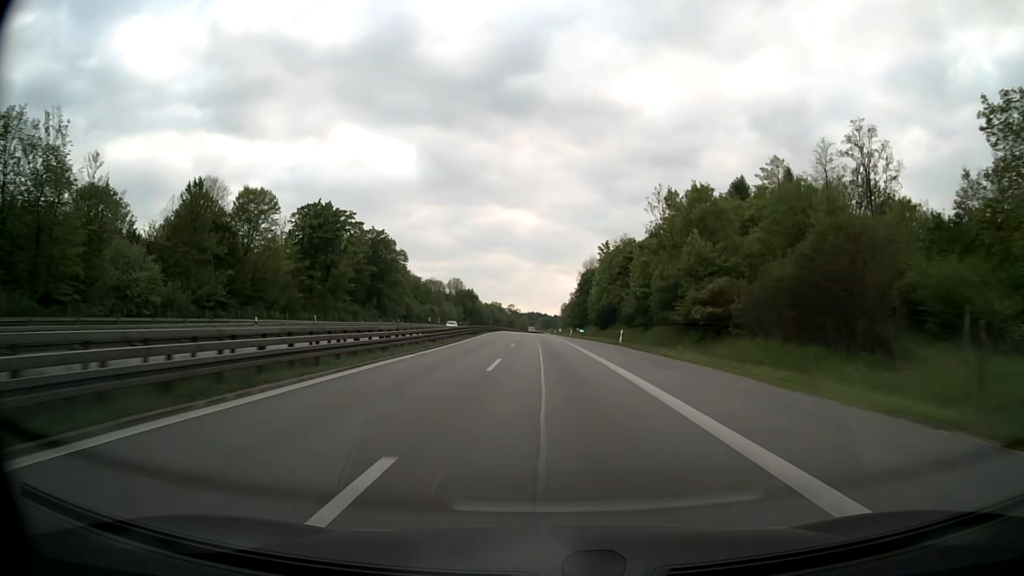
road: motorway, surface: asphalt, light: Day
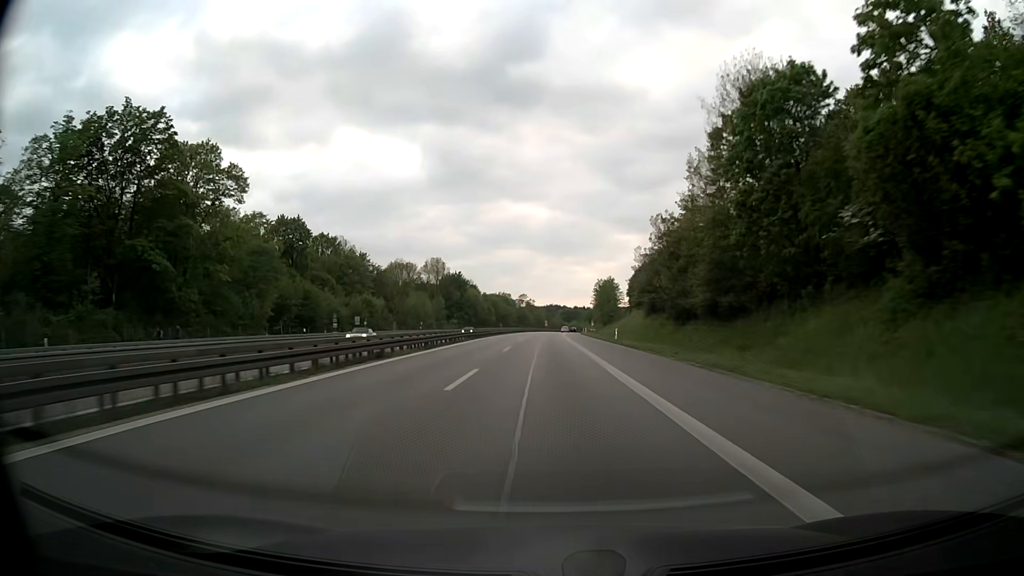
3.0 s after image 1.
(-1.8, +95.6) m; -2°
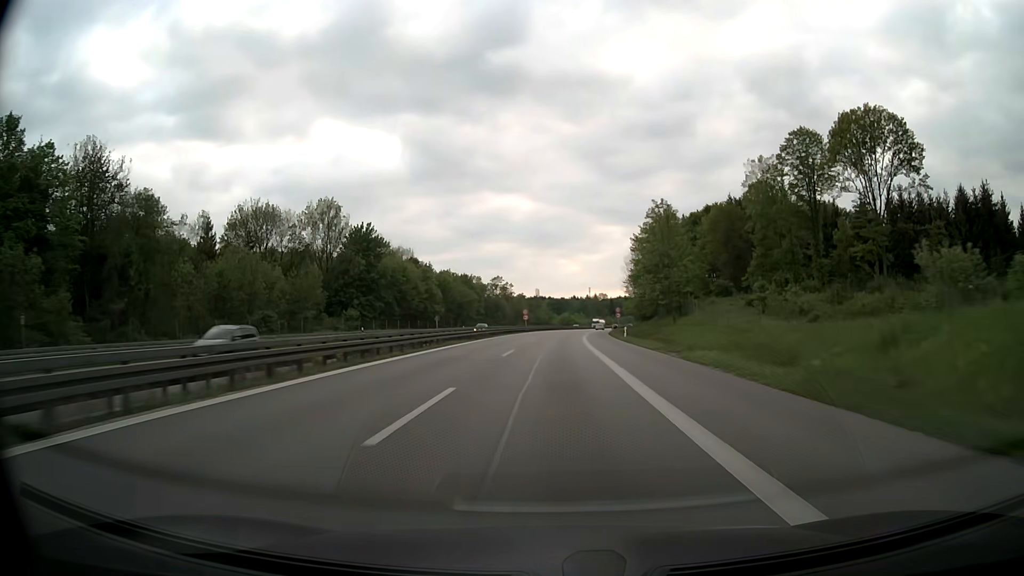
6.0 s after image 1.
(+0.4, +95.8) m; +1°
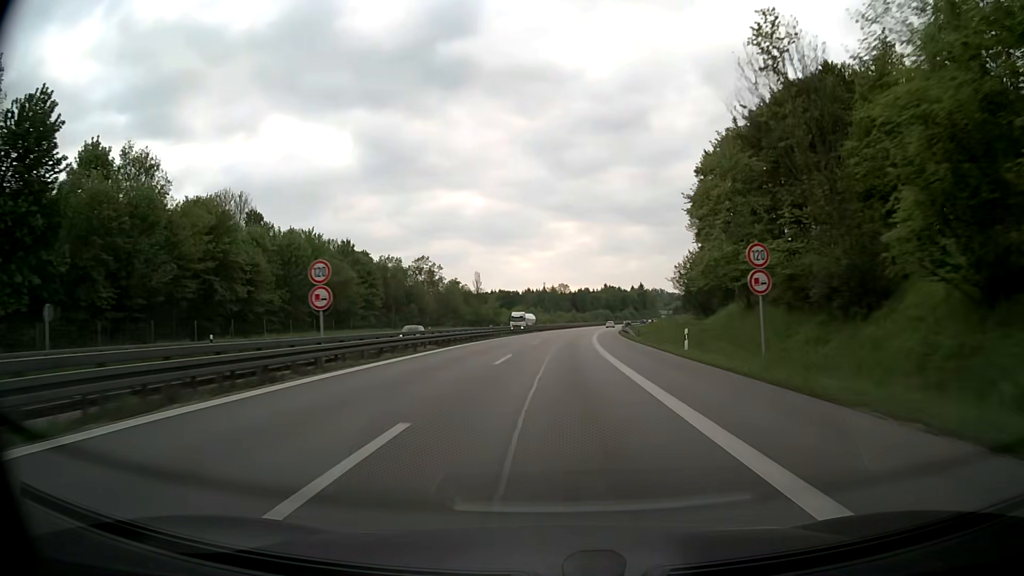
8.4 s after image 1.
(+2.5, +76.5) m; +4°
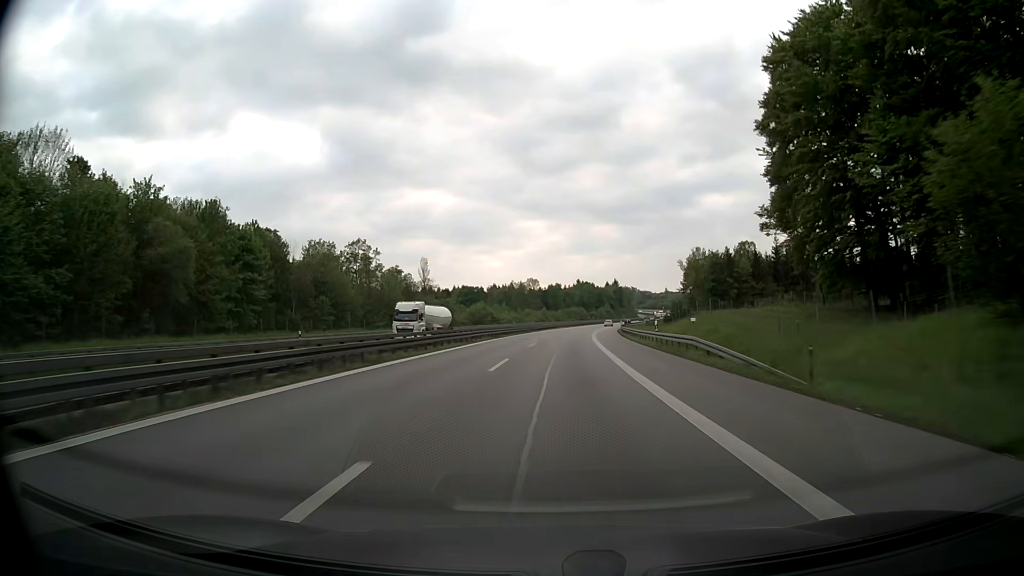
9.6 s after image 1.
(+0.8, +38.2) m; +3°
